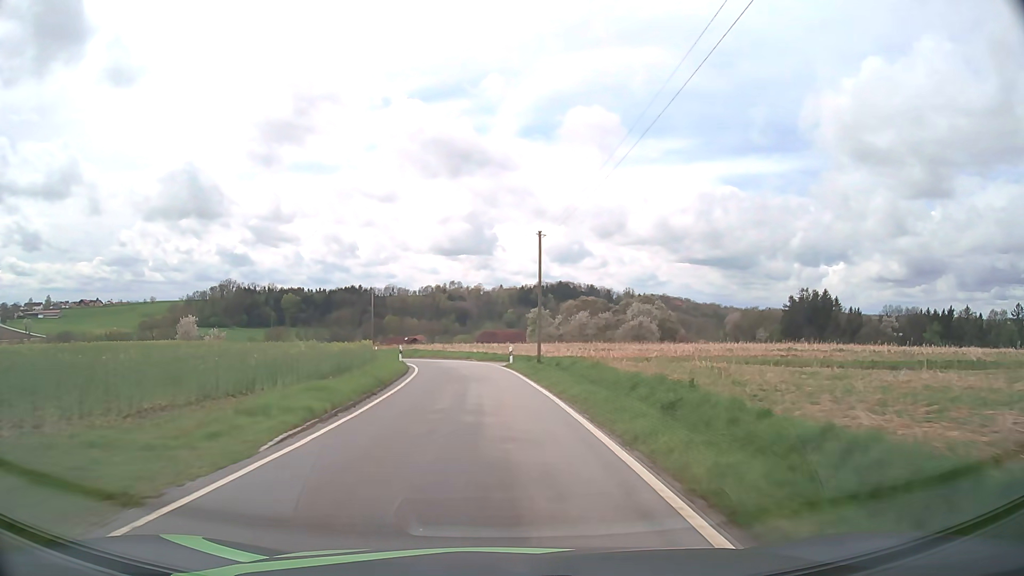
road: tertiary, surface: asphalt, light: Day
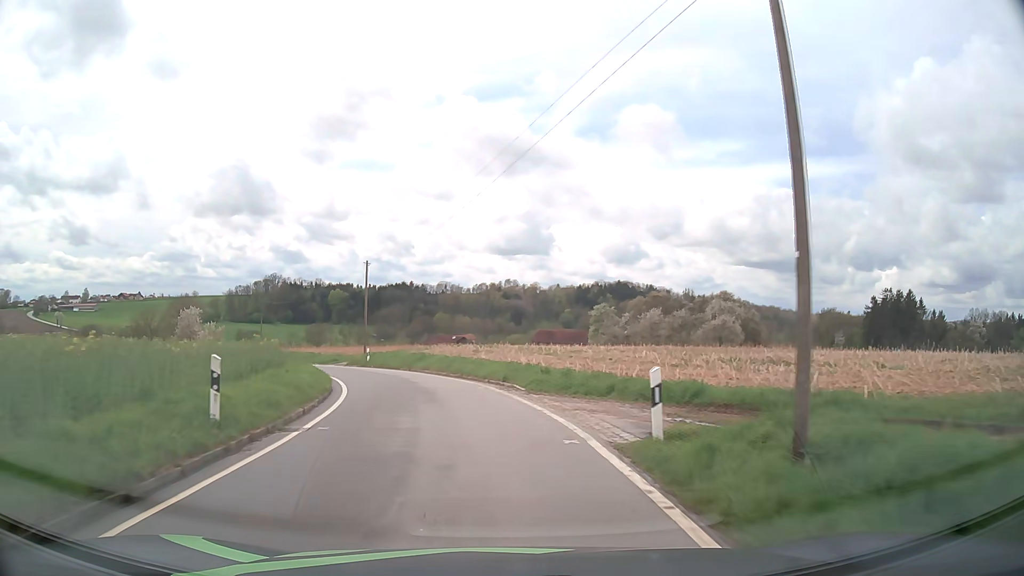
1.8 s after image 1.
(-0.6, +25.7) m; -4°
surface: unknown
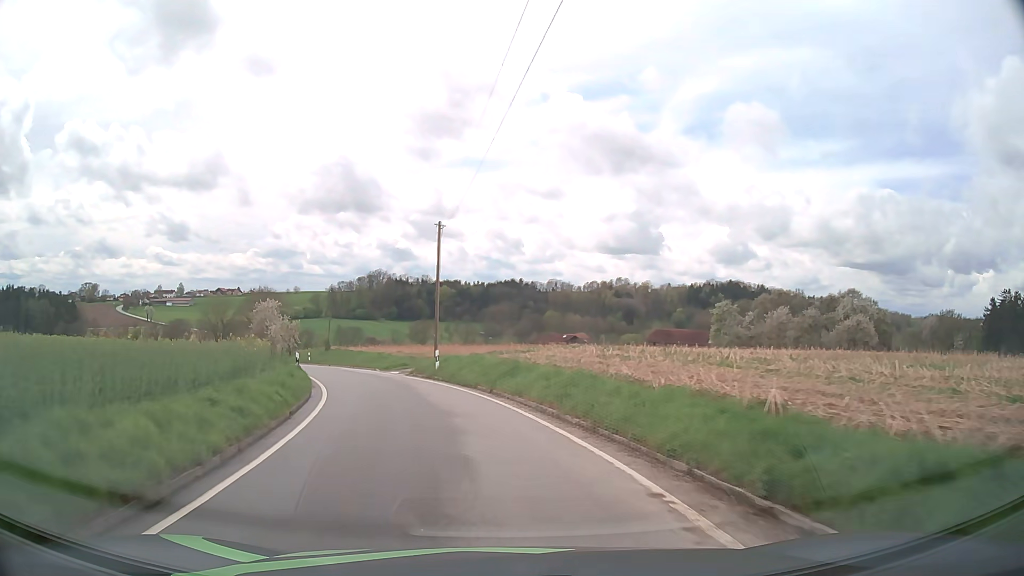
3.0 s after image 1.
(-1.1, +14.7) m; -9°
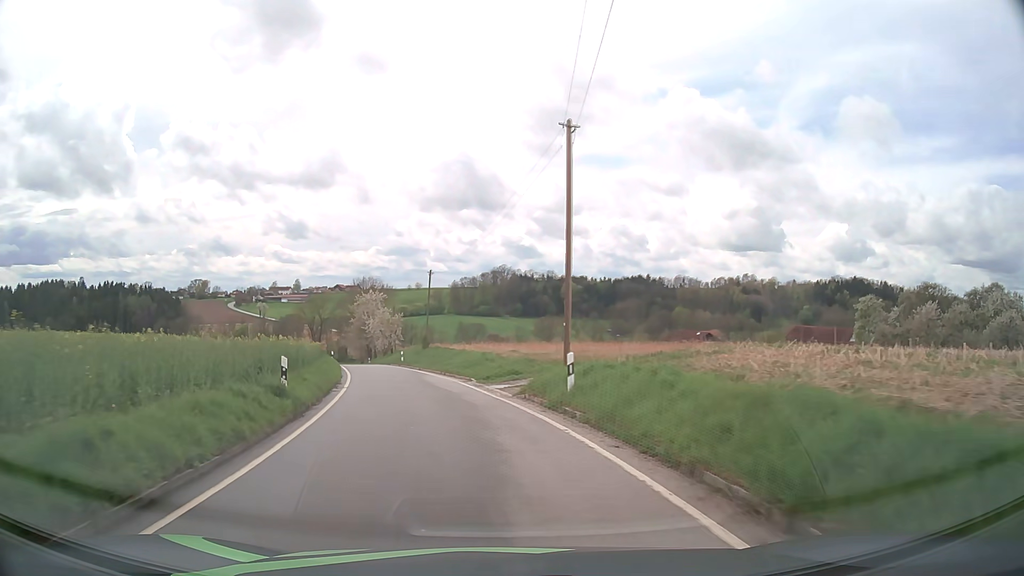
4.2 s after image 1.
(-1.5, +14.4) m; -11°
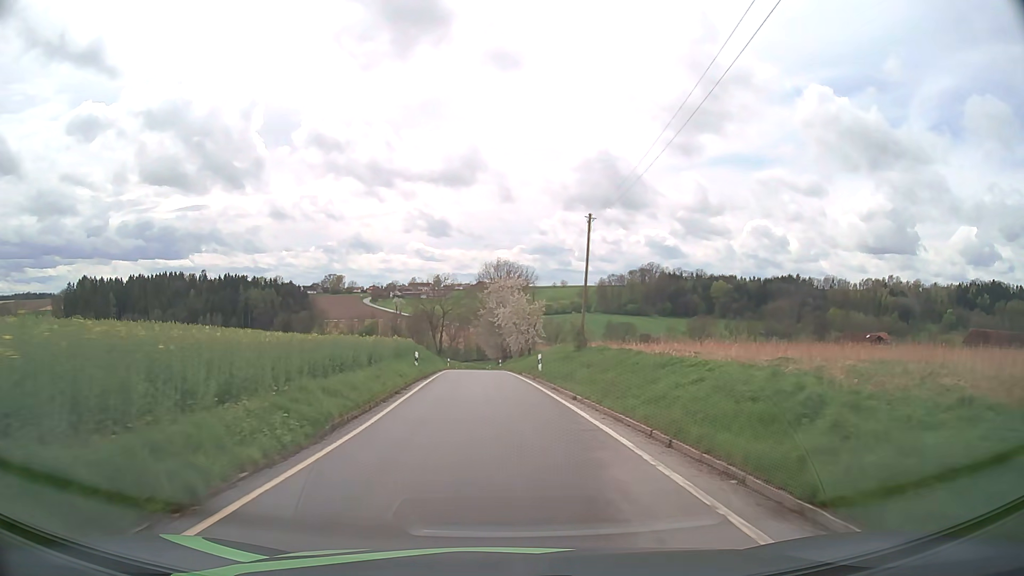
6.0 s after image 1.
(-3.0, +23.2) m; -13°
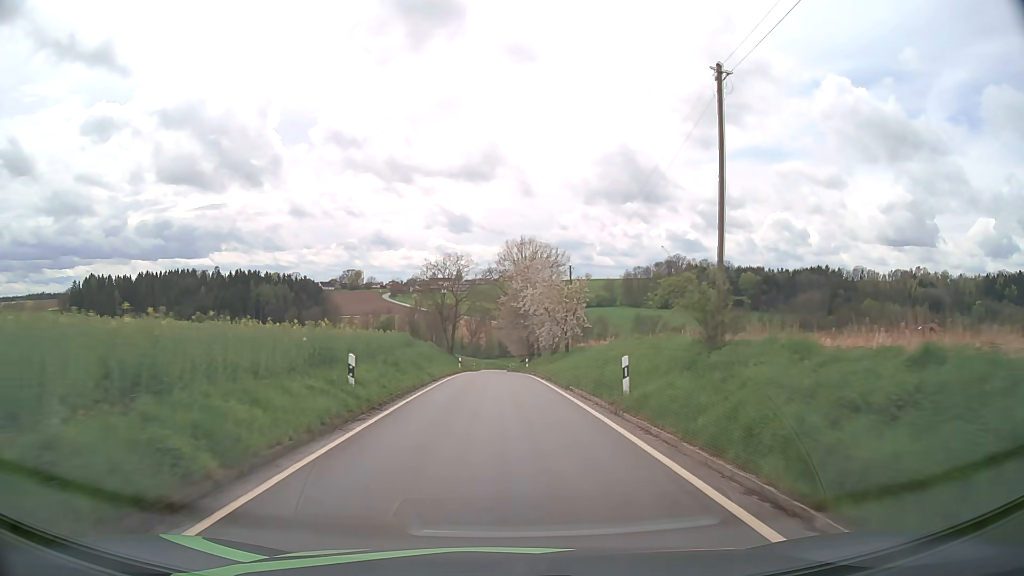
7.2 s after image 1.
(-0.4, +17.3) m; -2°
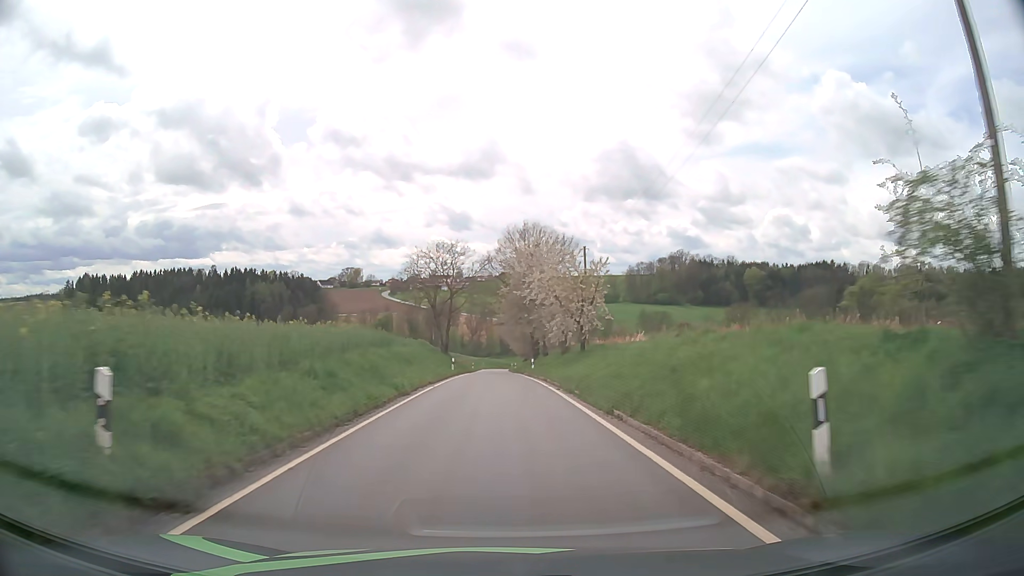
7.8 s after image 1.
(0.0, +9.1) m; 0°
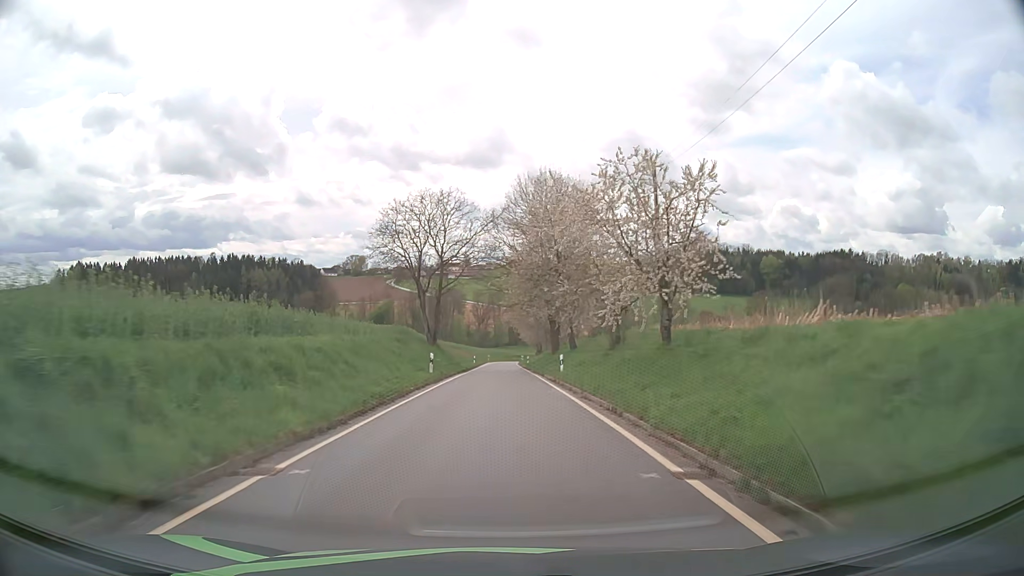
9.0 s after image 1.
(-0.1, +18.8) m; -1°
(0, +10) (0, +20) (0, +30) (0, +40) (0, +50) (0, +60) (0, +70) (0, +80) (0, +90) (0, +100) m
